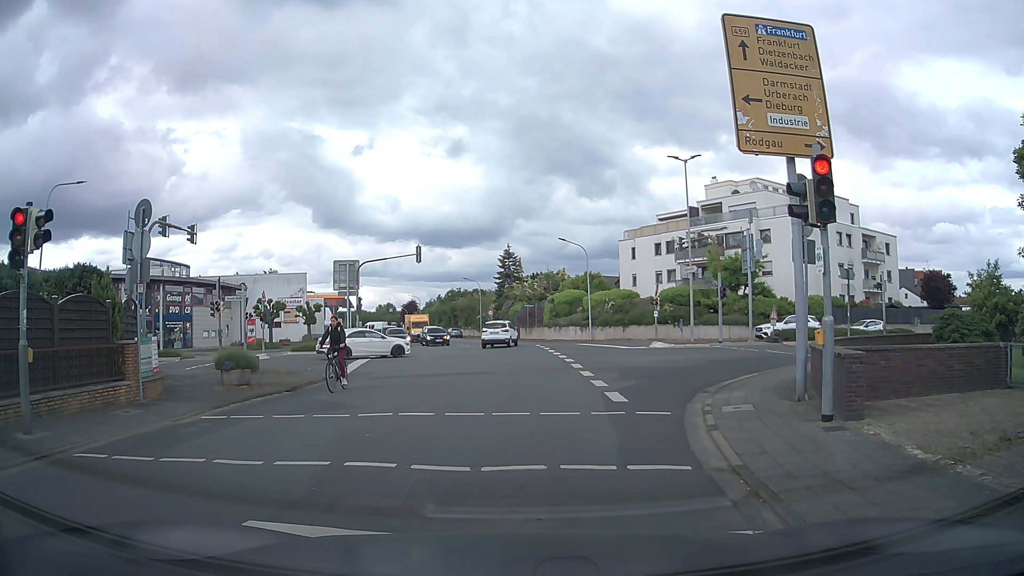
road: tertiary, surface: asphalt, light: Day
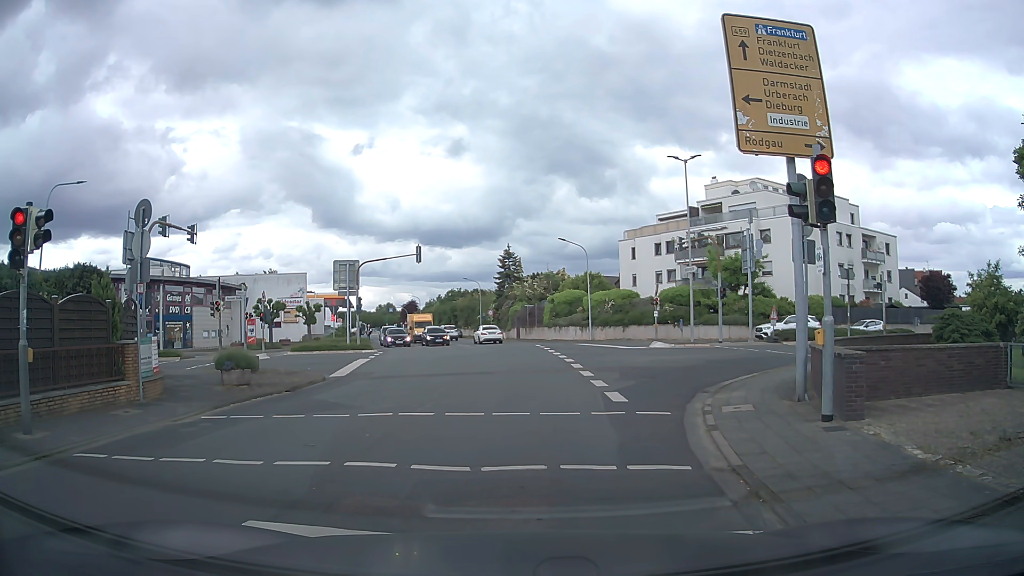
(0.0, 0.0) m; 0°
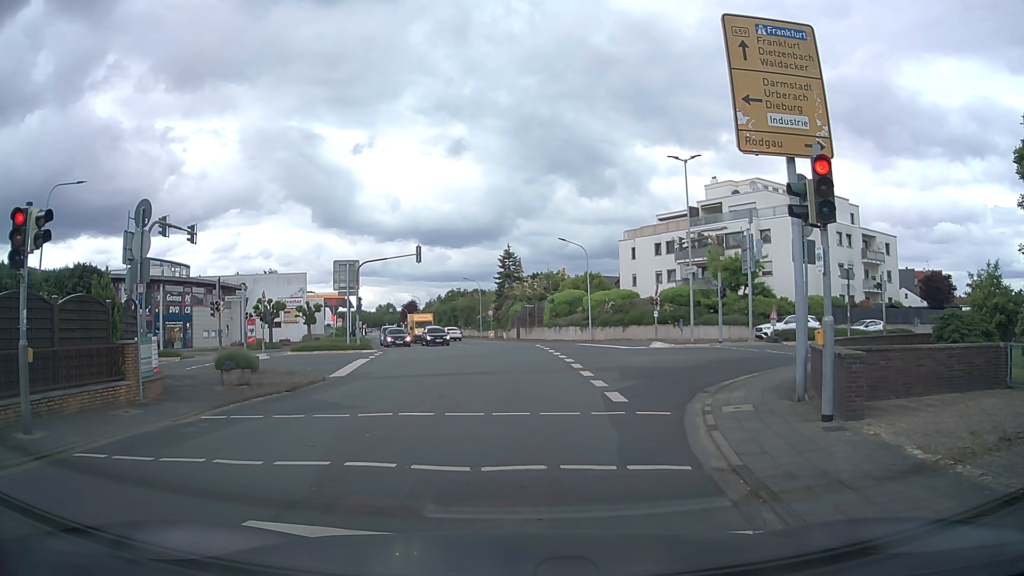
(0.0, 0.0) m; 0°
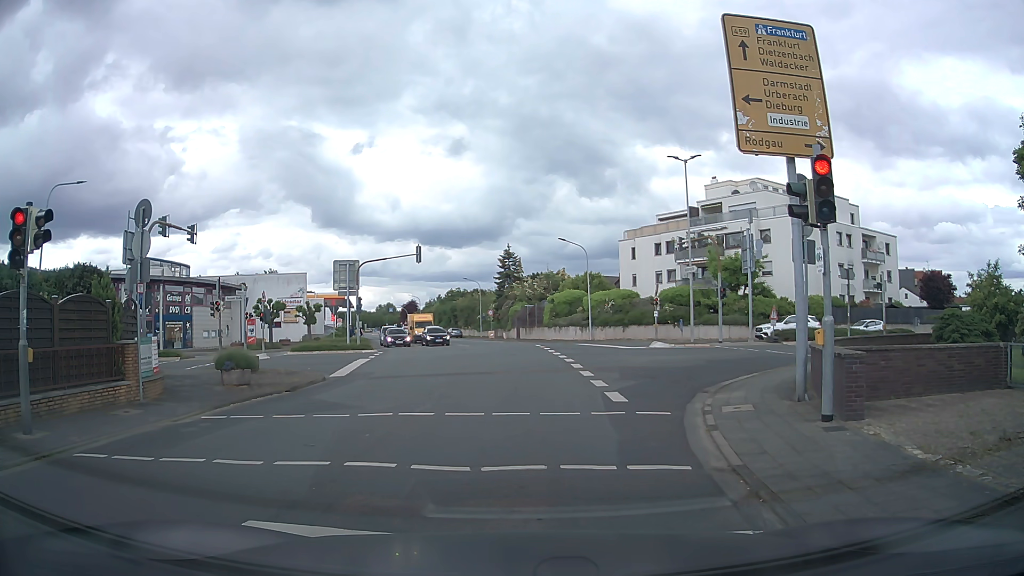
(0.0, 0.0) m; 0°
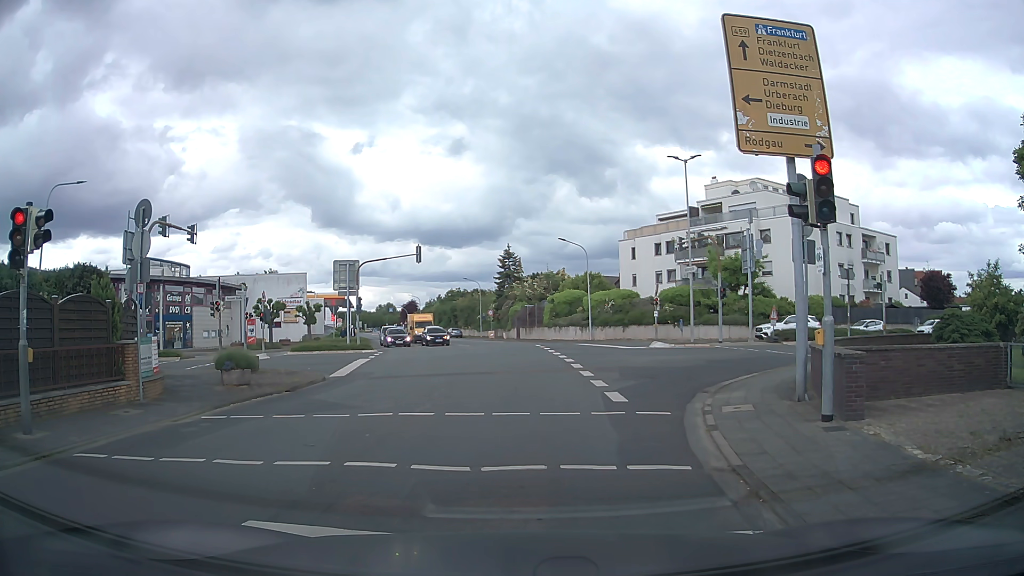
(0.0, 0.0) m; 0°
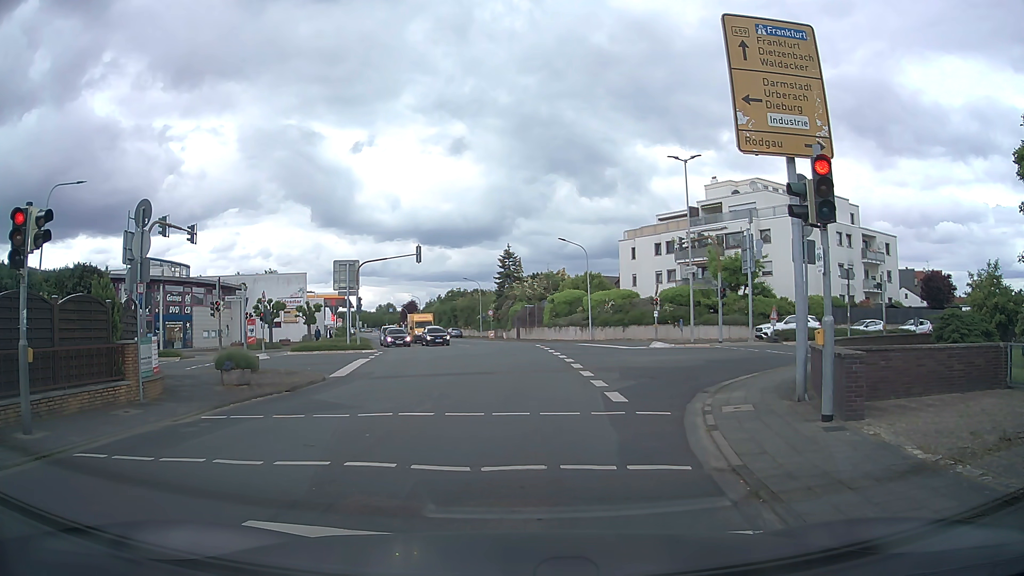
(0.0, 0.0) m; 0°
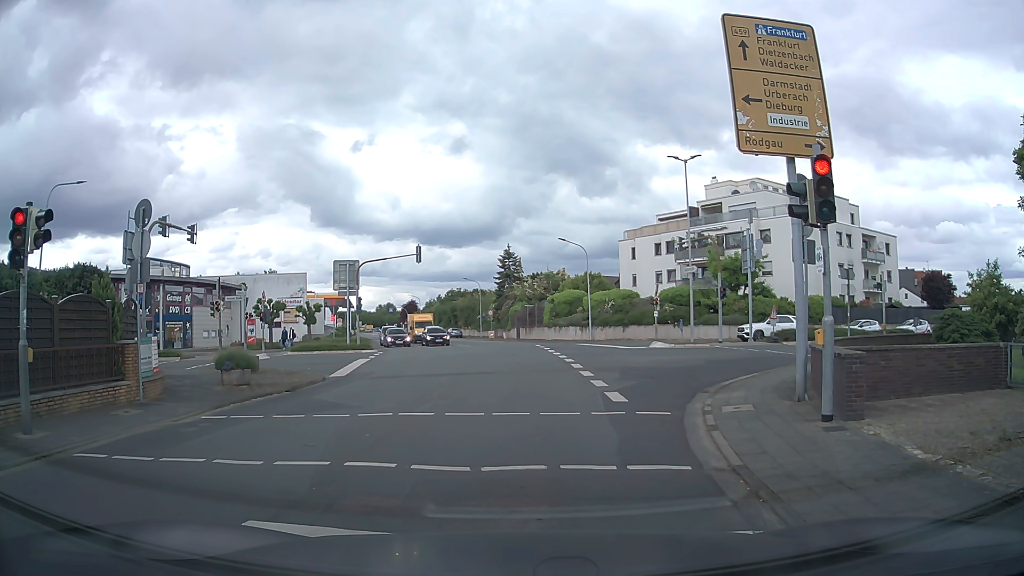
(0.0, 0.0) m; 0°
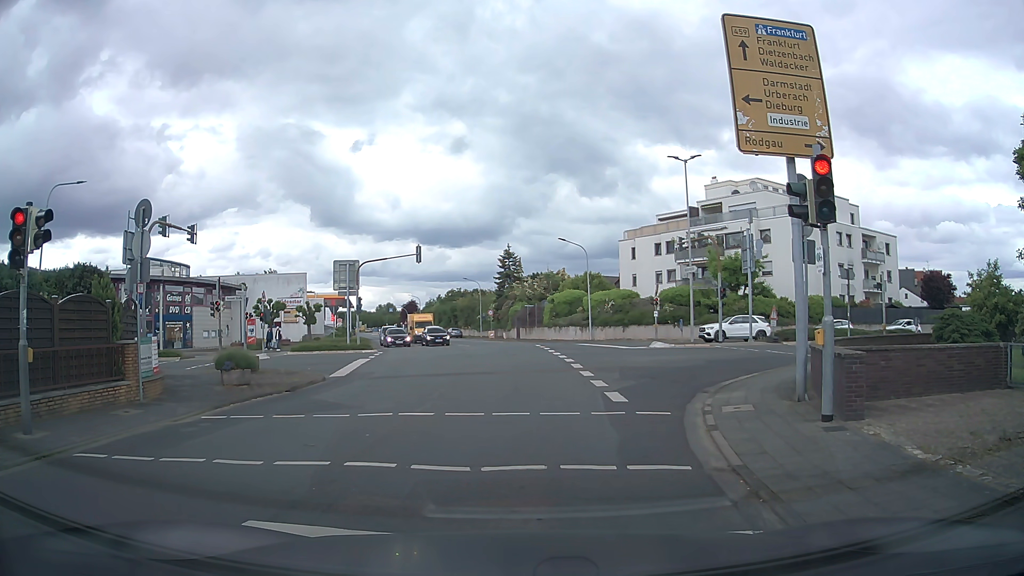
(0.0, 0.0) m; 0°
(0, +10) (-1, +20) (-1, +30) (-2, +40) (-3, +50) (-6, +59) (-9, +69) (-12, +78) (-15, +88) (-18, +98) m
